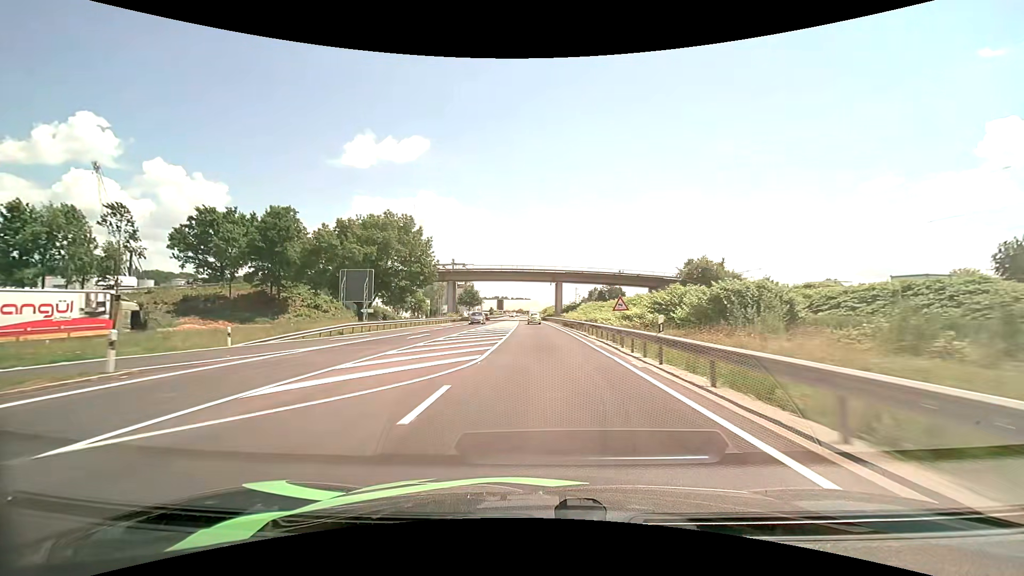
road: primary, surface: asphalt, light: Day
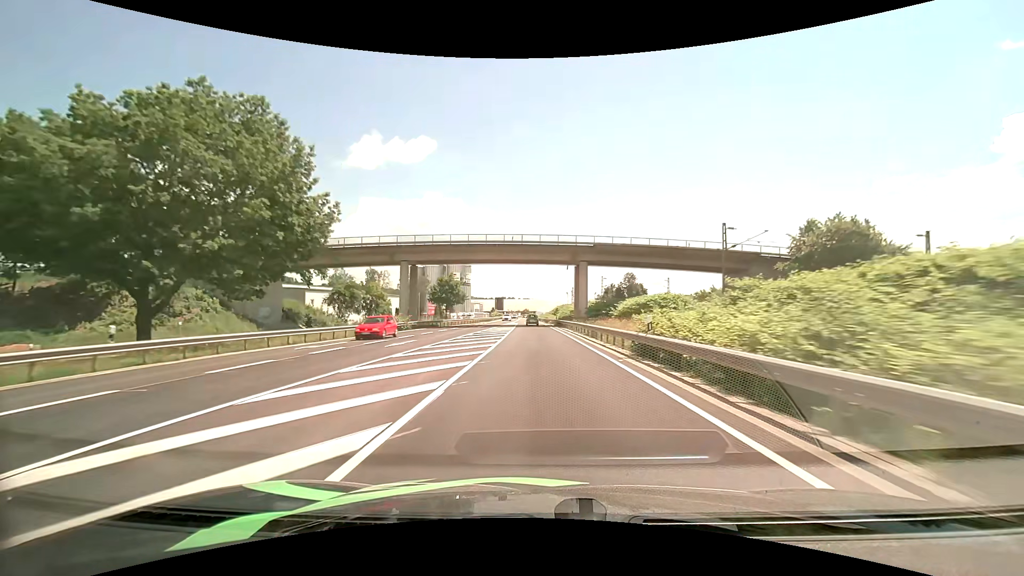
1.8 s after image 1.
(-0.3, +37.6) m; -1°
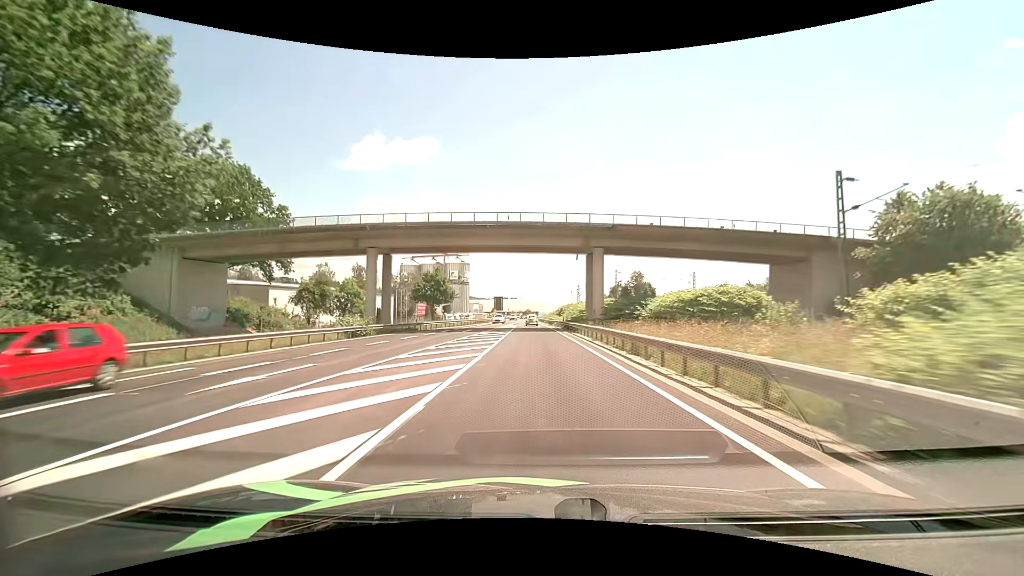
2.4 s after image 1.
(0.0, +12.4) m; 0°
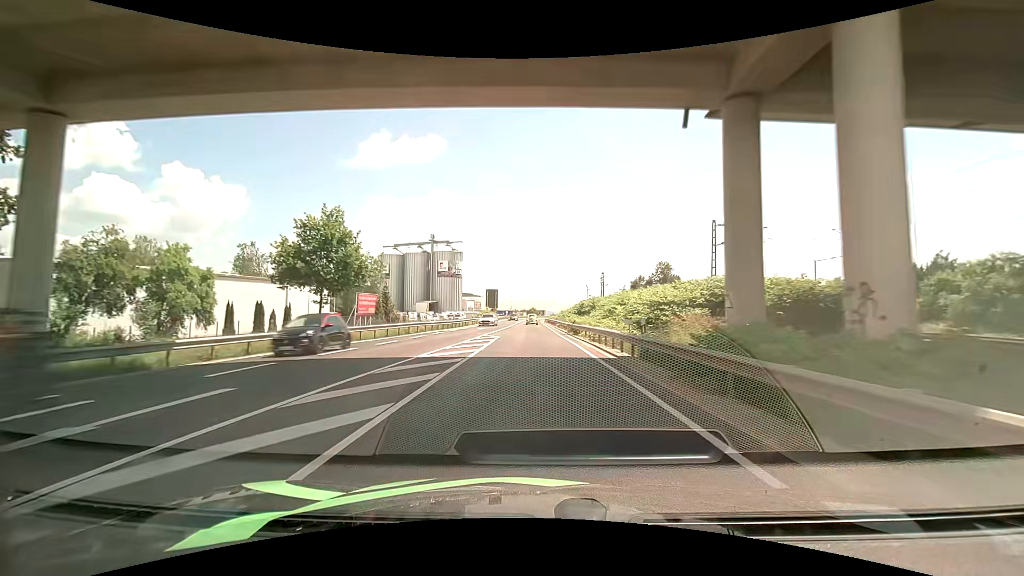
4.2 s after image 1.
(-0.2, +37.4) m; -1°
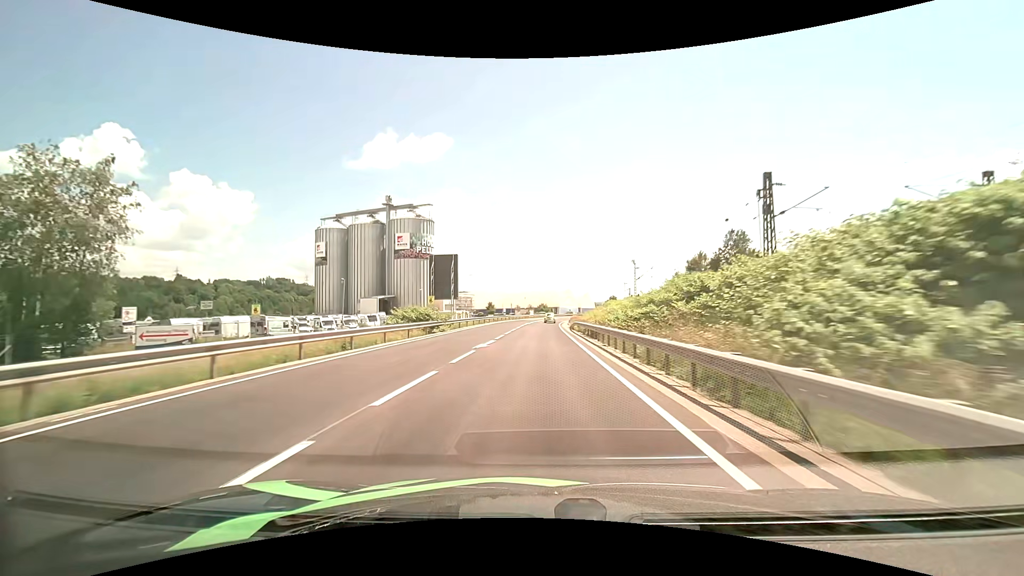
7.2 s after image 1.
(-0.6, +63.0) m; -1°
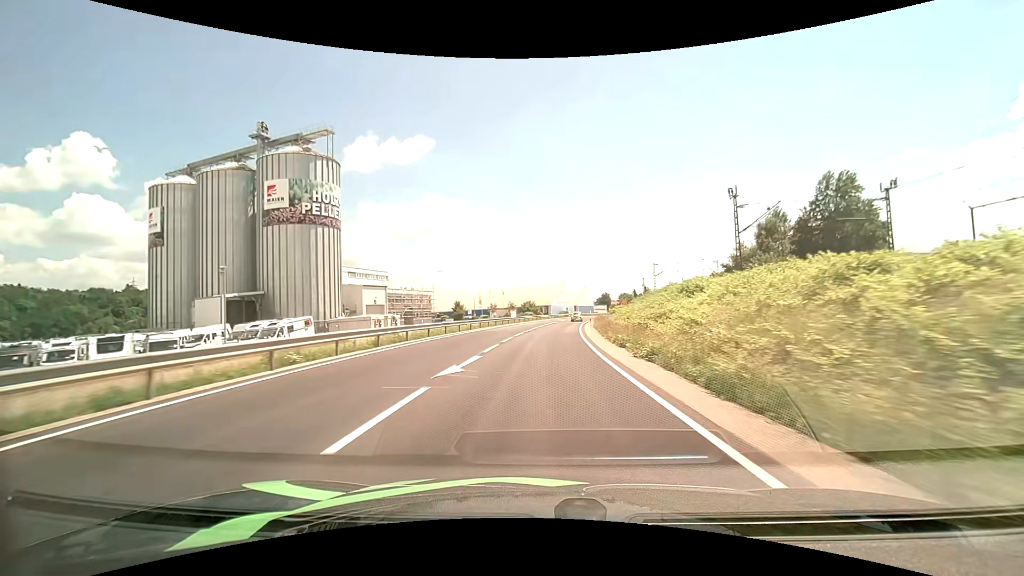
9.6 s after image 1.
(+0.2, +50.3) m; +1°
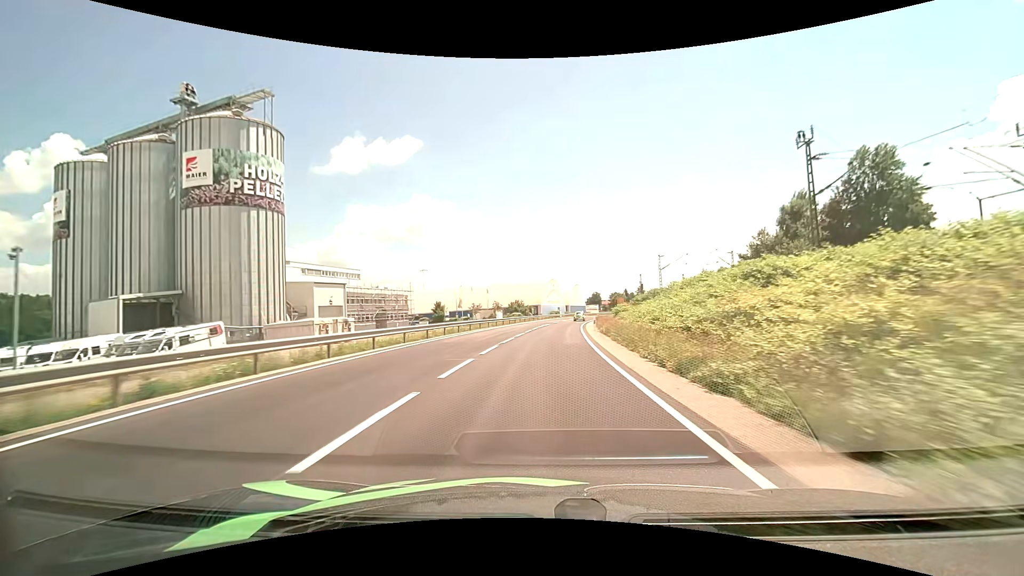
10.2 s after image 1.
(+0.1, +12.6) m; +1°
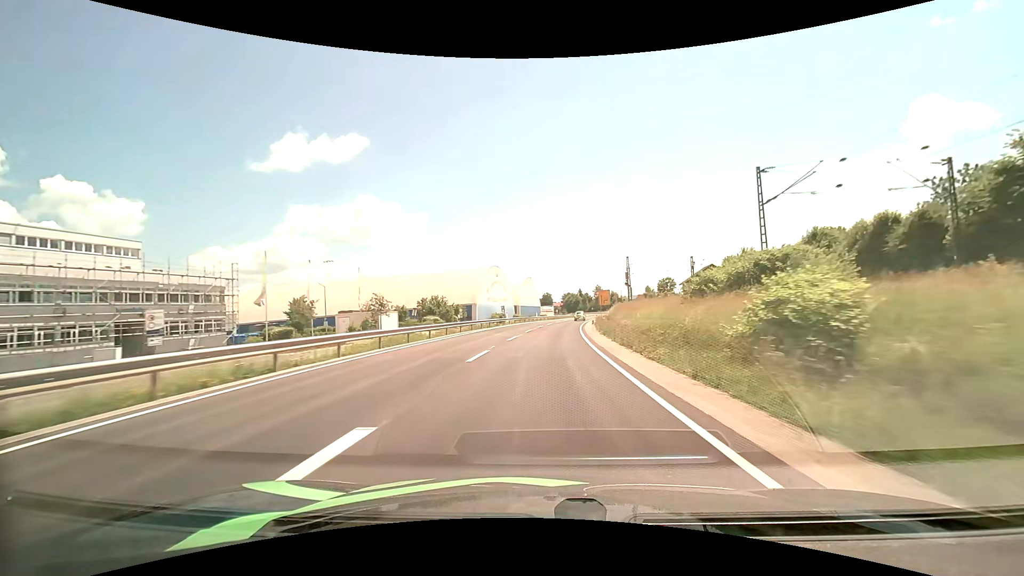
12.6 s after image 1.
(+2.5, +50.8) m; +6°
(0, +10) (0, +20) (+1, +30) (+2, +40) (+2, +50) (+4, +60) (+5, +70) (+6, +80) (+8, +90) (+9, +99) m
